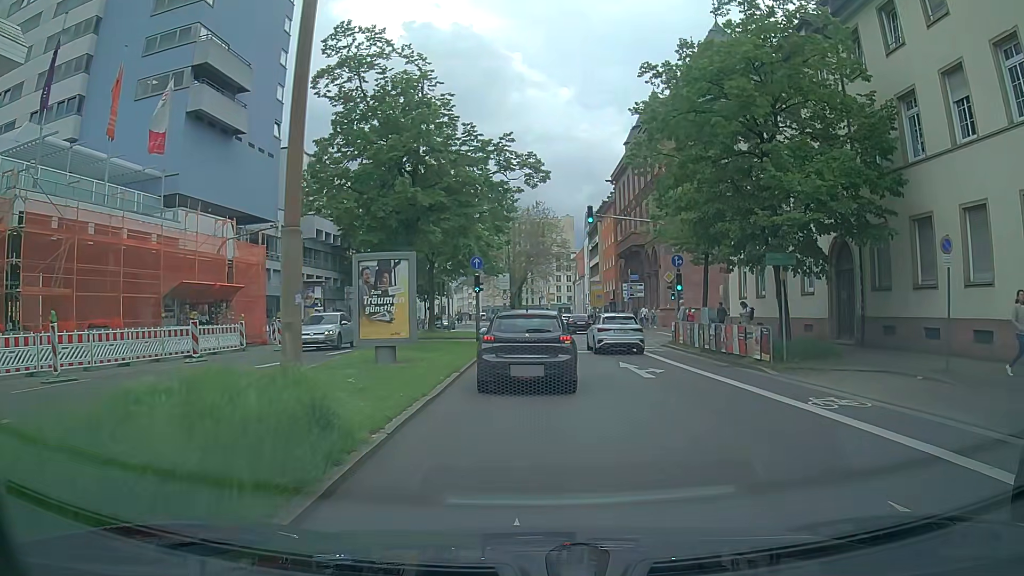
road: primary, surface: asphalt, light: Day
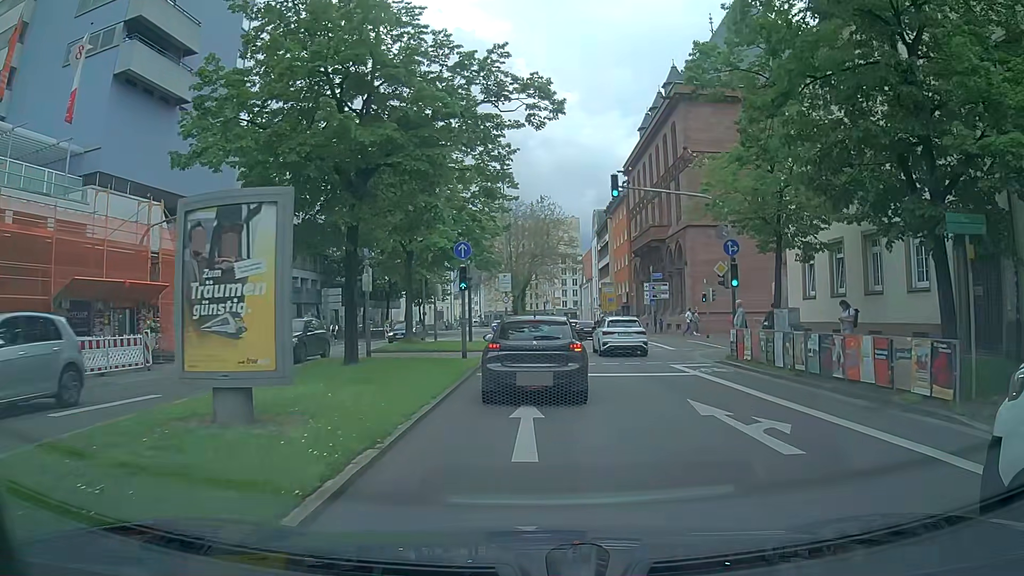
(0.0, +8.1) m; 0°
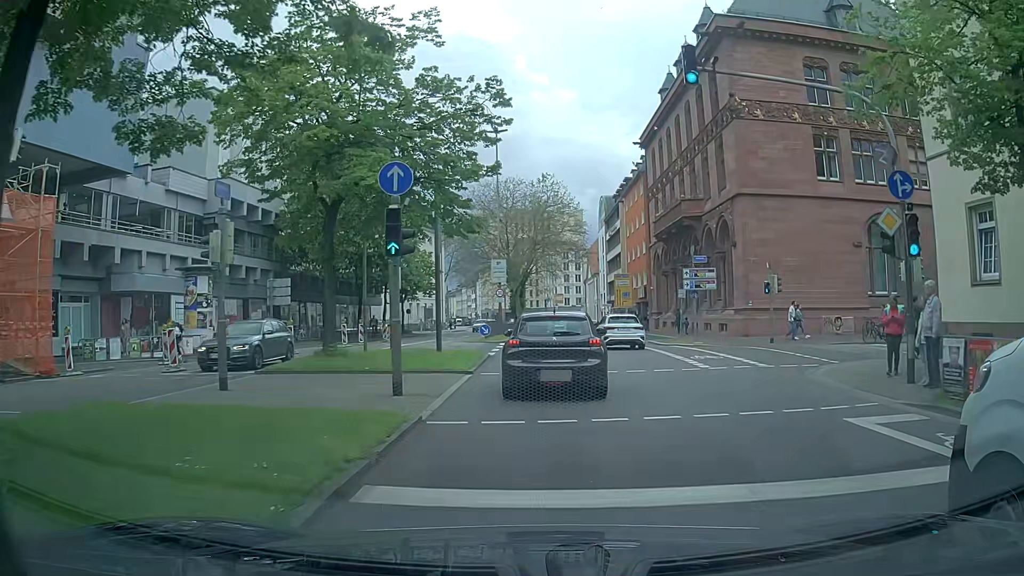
(-0.1, +11.7) m; +2°
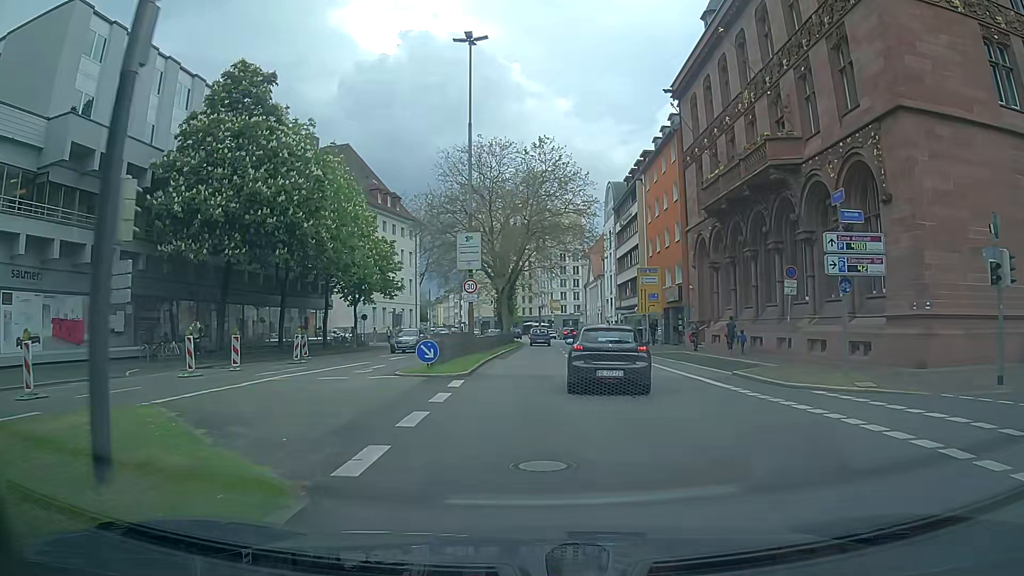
(-0.5, +17.9) m; -1°
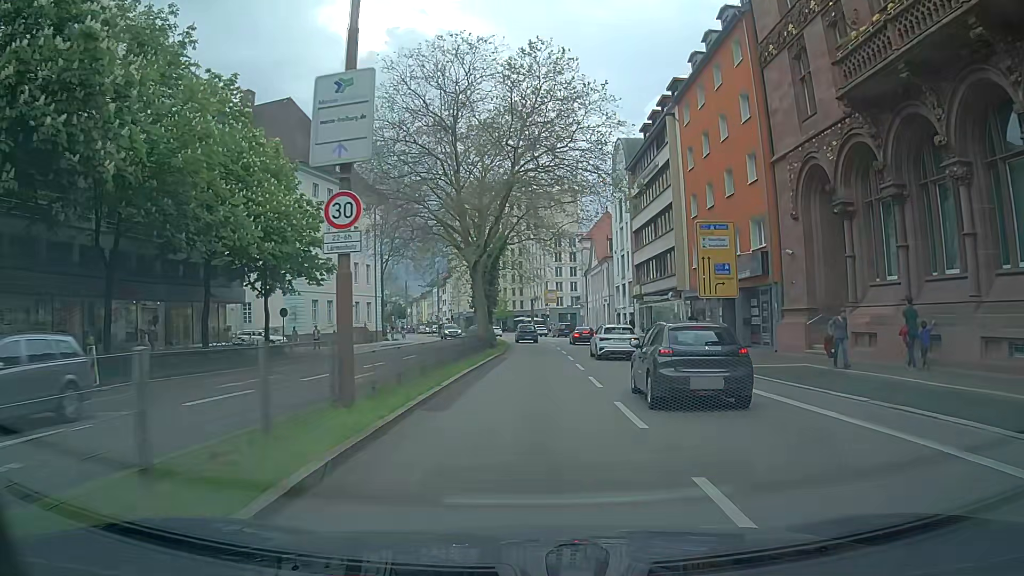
(0.0, +18.9) m; +1°
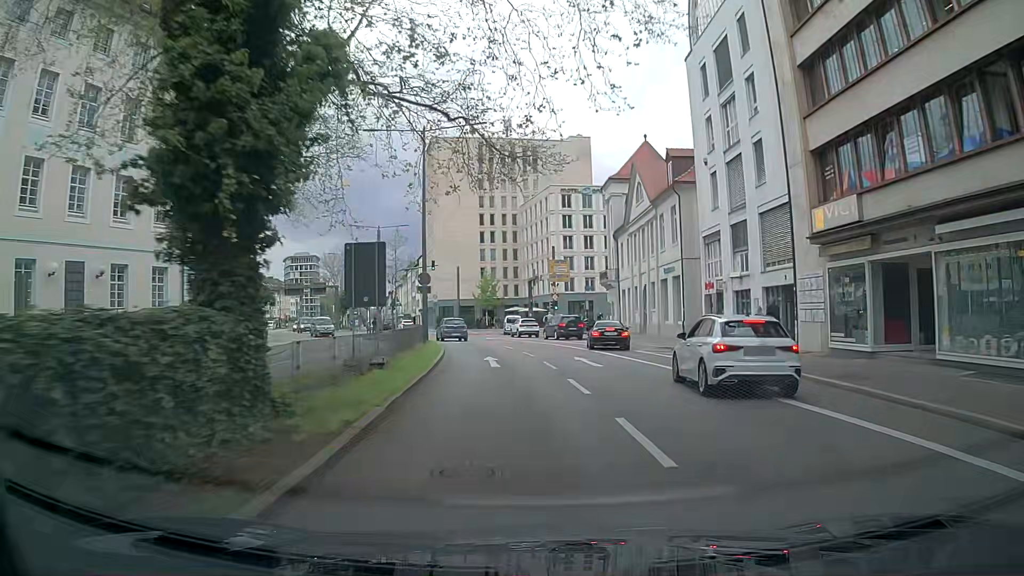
(-0.2, +39.0) m; 0°
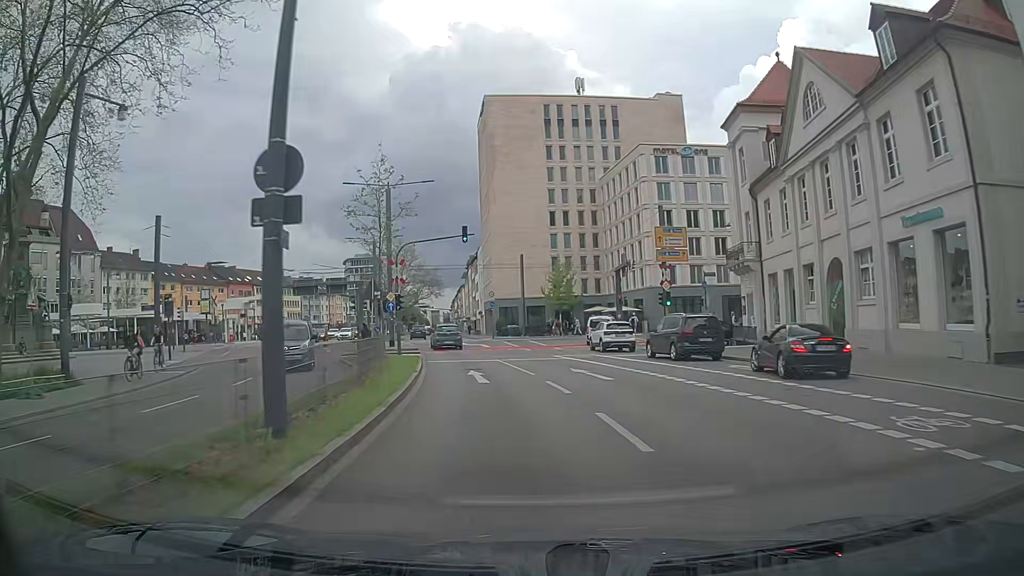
(-1.4, +22.9) m; -7°
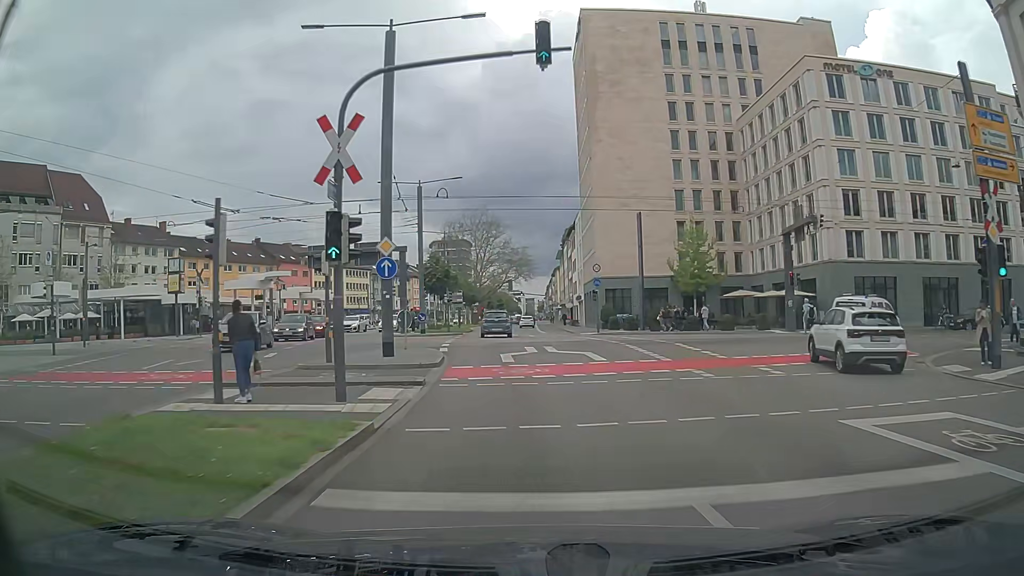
(-1.7, +22.7) m; -8°
(0, +10) (-1, +20) (-1, +30) (-2, +40) (-2, +50) (-2, +60) (-2, +70) (-1, +80) (-1, +90) (0, +100) m
